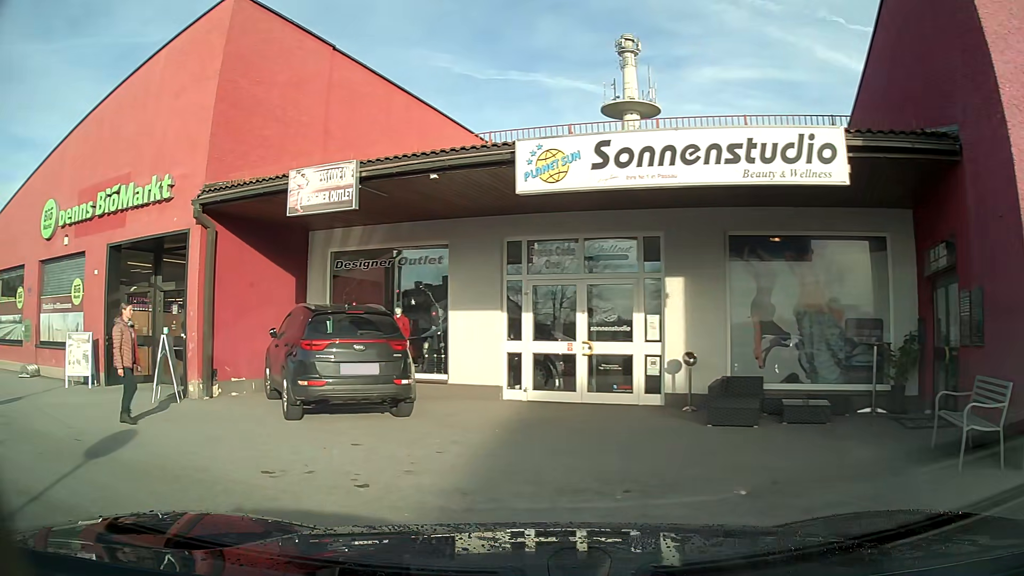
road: service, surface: asphalt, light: Day
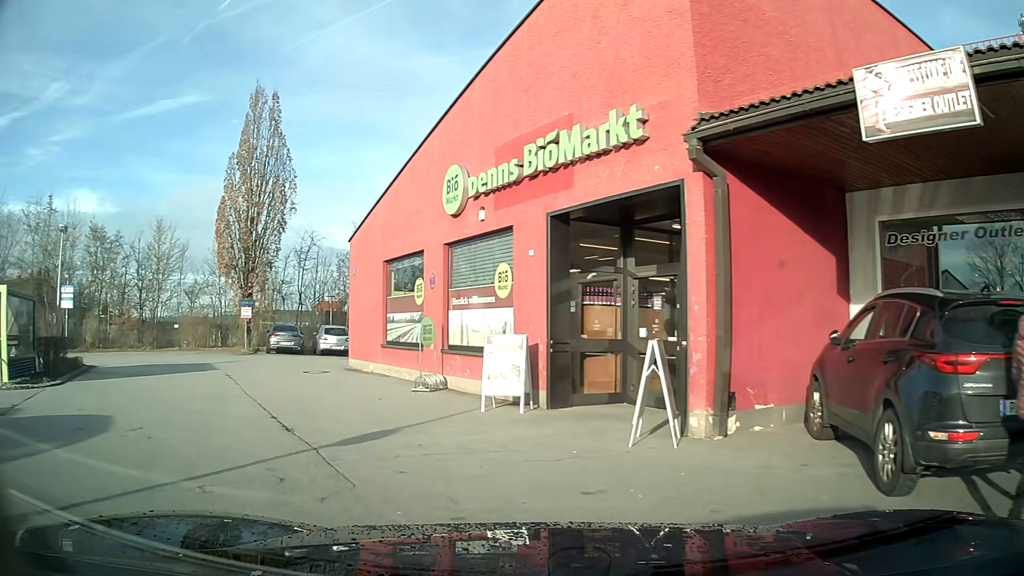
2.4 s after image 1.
(-1.6, +4.3) m; -37°
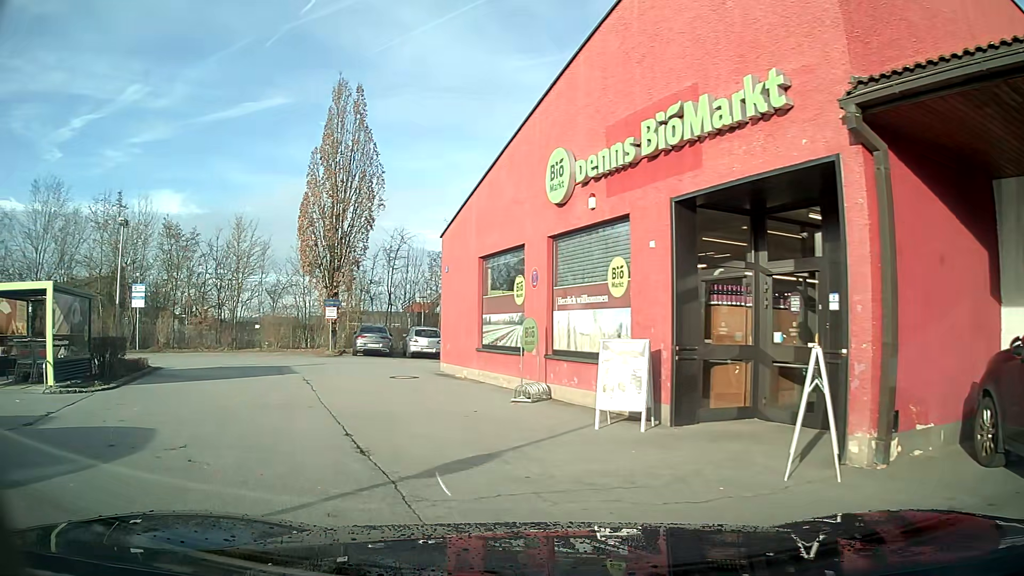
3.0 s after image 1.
(-0.1, +1.6) m; -7°
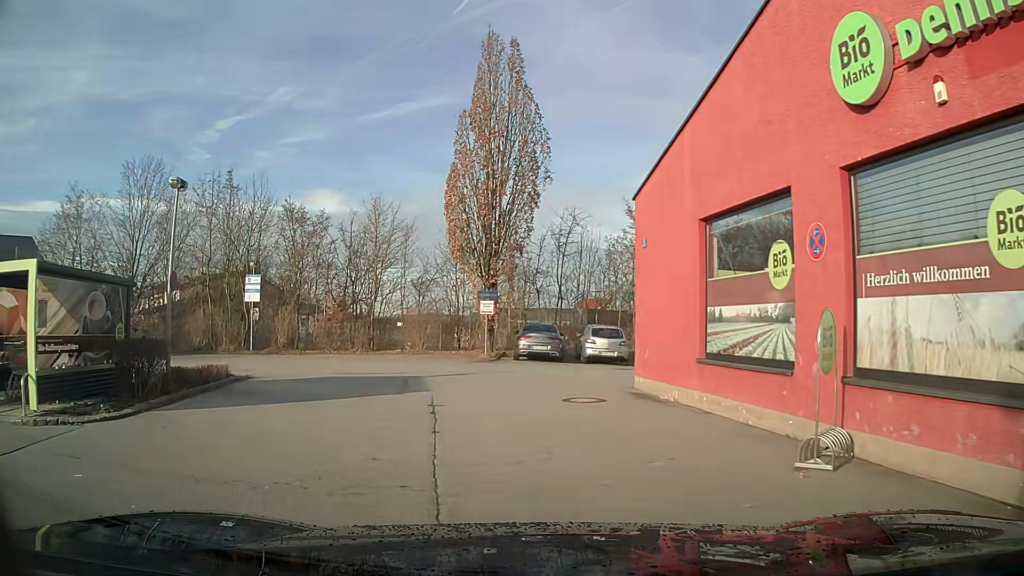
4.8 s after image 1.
(-0.8, +5.7) m; -13°
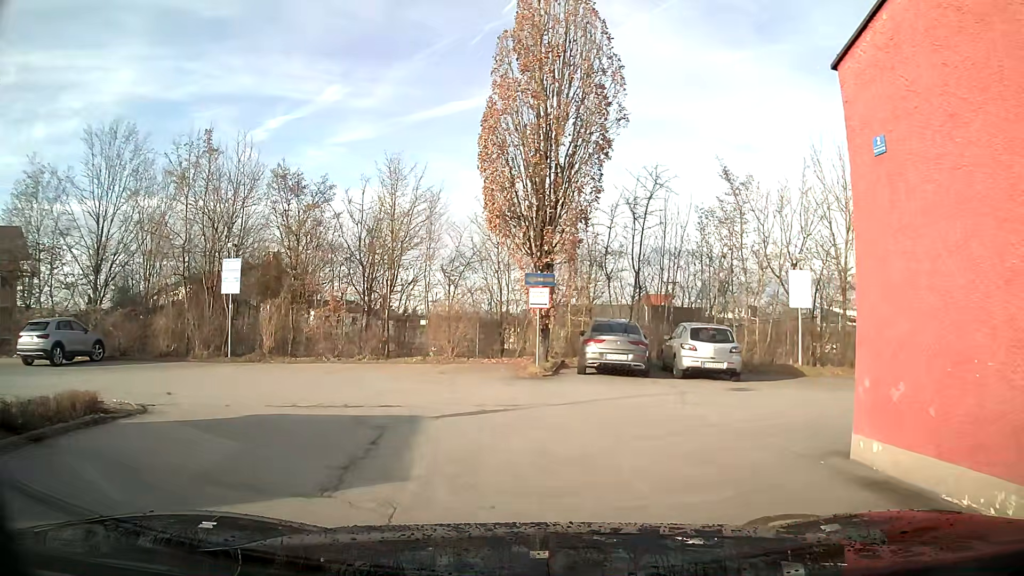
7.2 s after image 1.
(-0.3, +7.6) m; -3°
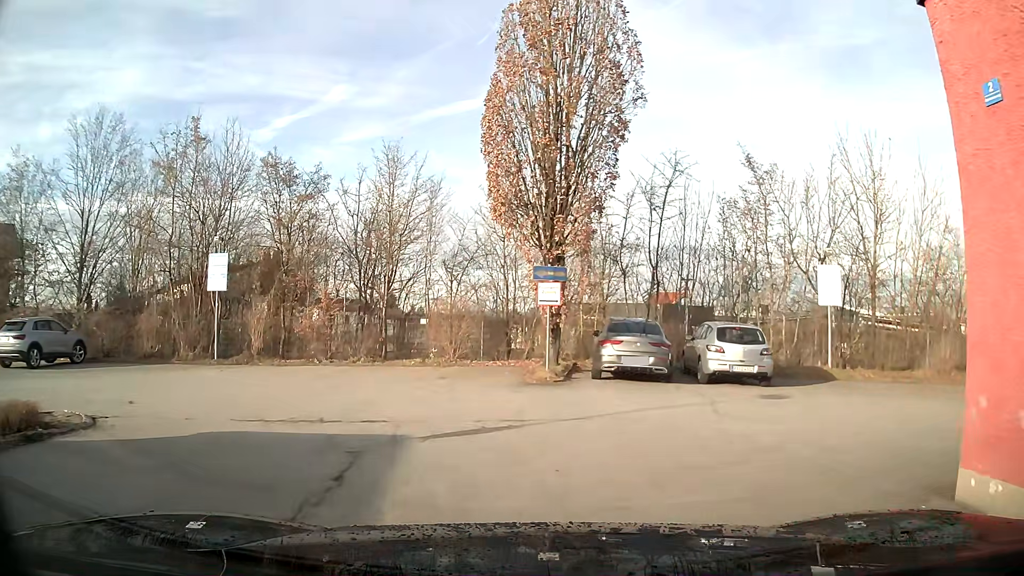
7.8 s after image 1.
(0.0, +1.7) m; -1°
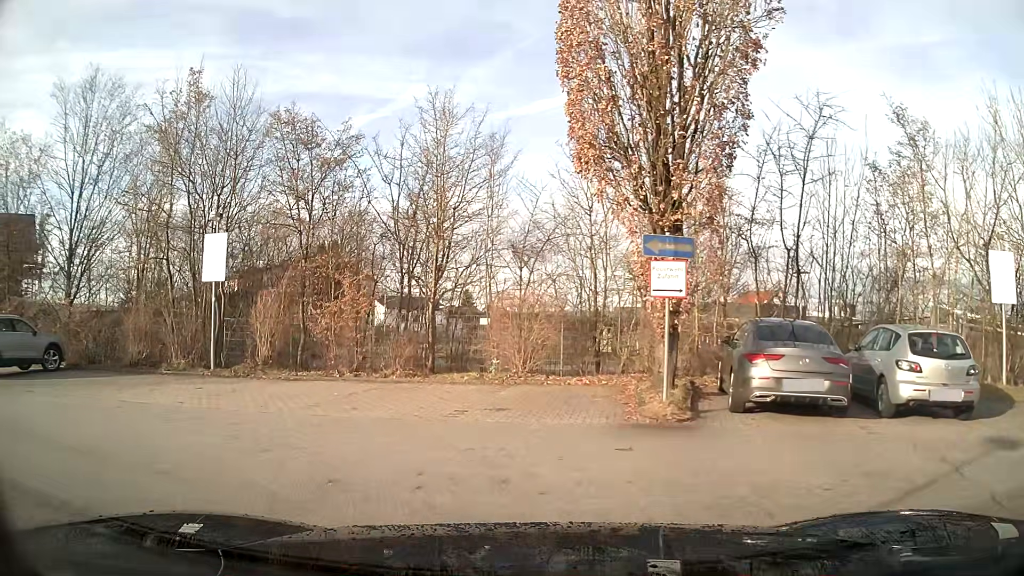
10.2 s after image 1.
(-0.3, +5.4) m; -10°
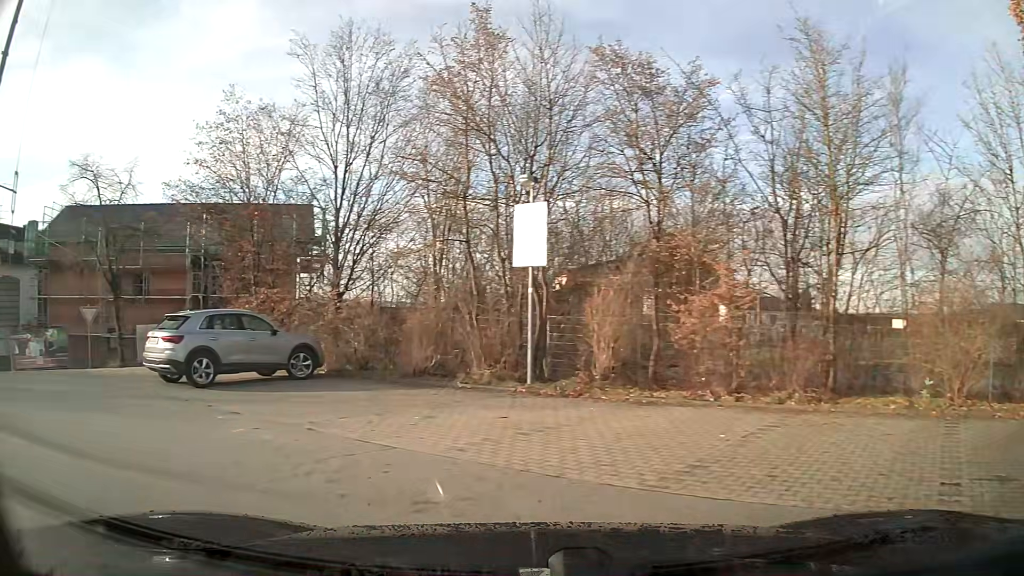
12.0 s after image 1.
(-1.3, +4.6) m; -33°
(-5, +8) (-13, +14) (-21, +20) (-31, +20) (-41, +17) (-51, +16) (-60, +19) (-70, +21) (-78, +15) (-83, +7) m
